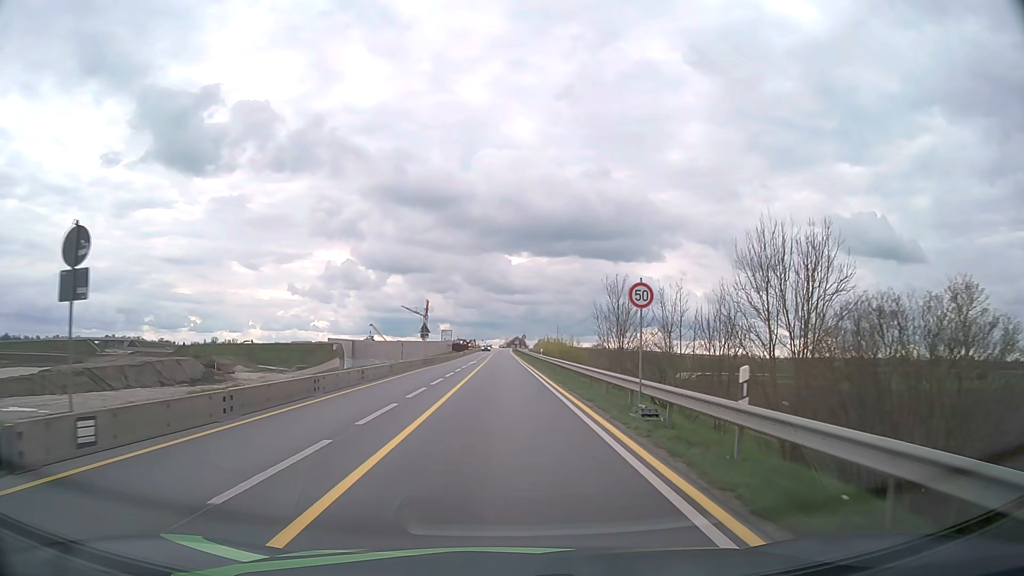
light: Day
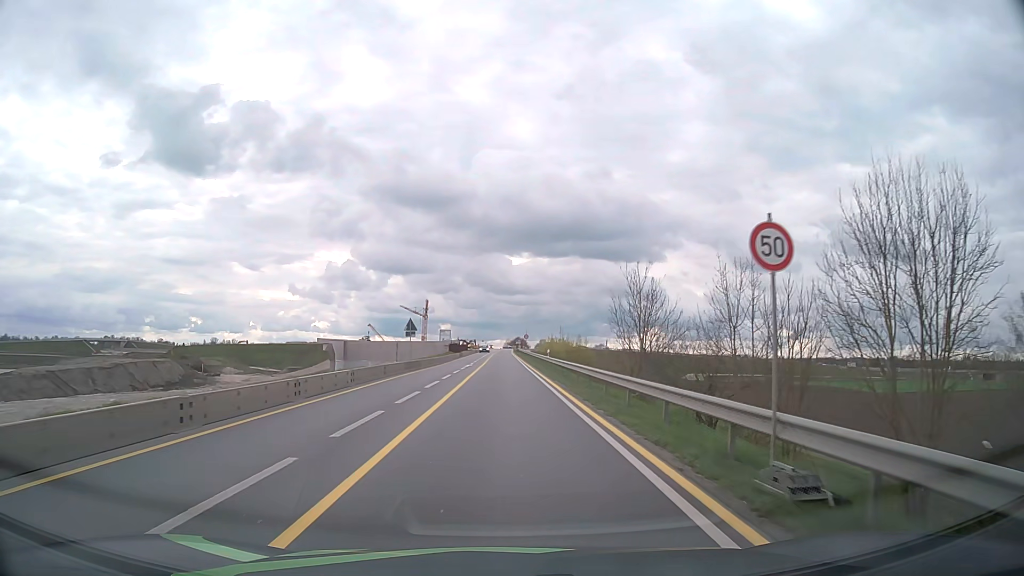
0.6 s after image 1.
(0.0, +7.8) m; 0°
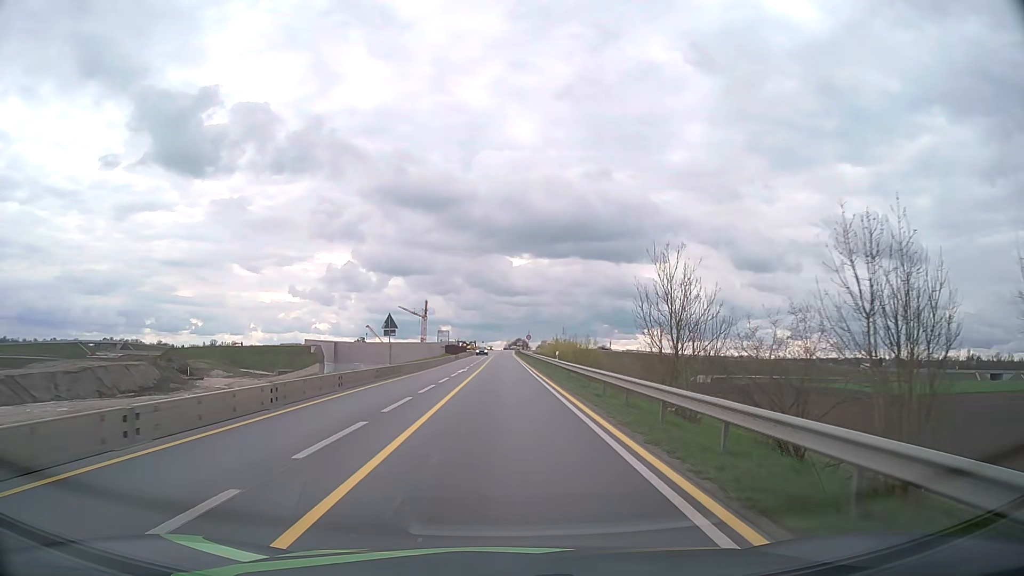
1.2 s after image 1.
(0.0, +7.7) m; 0°
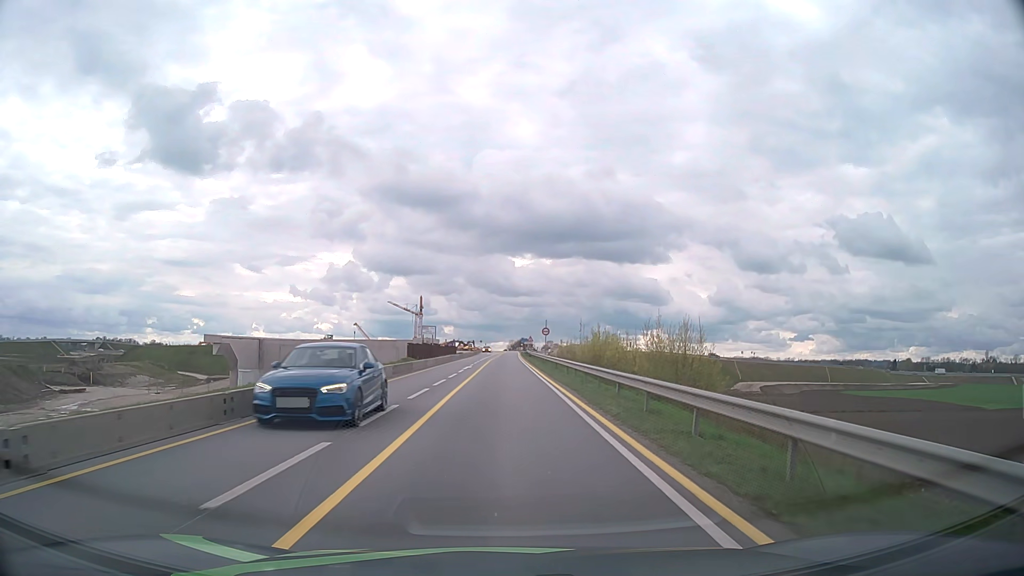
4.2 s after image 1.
(-0.1, +38.7) m; 0°
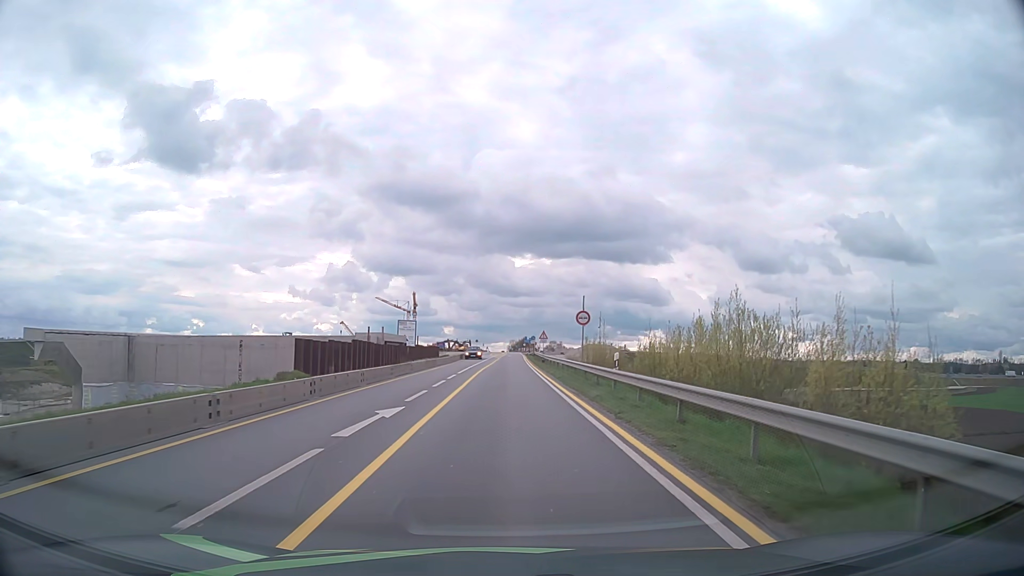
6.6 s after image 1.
(0.0, +30.8) m; 0°
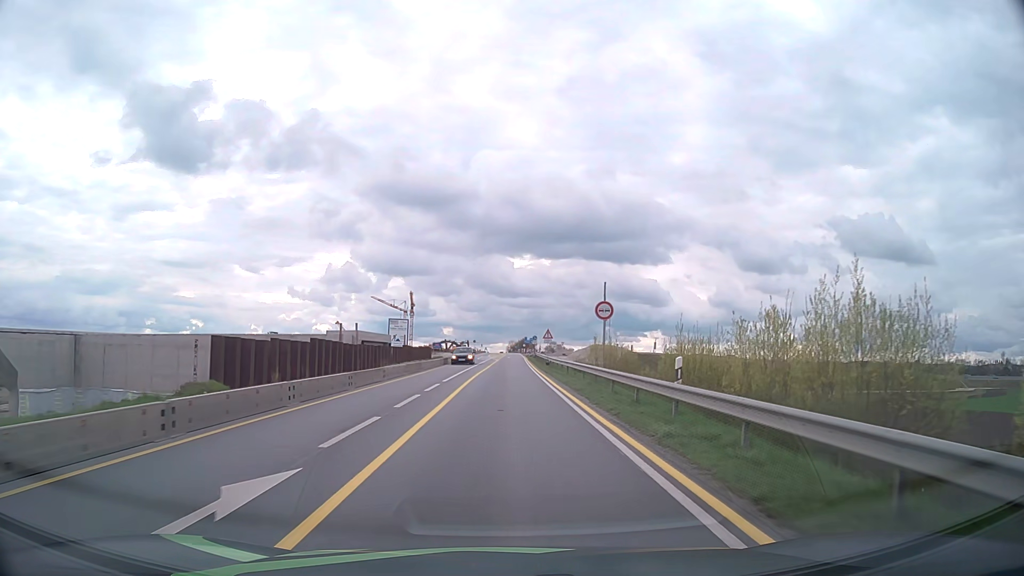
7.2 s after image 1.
(0.0, +7.7) m; 0°
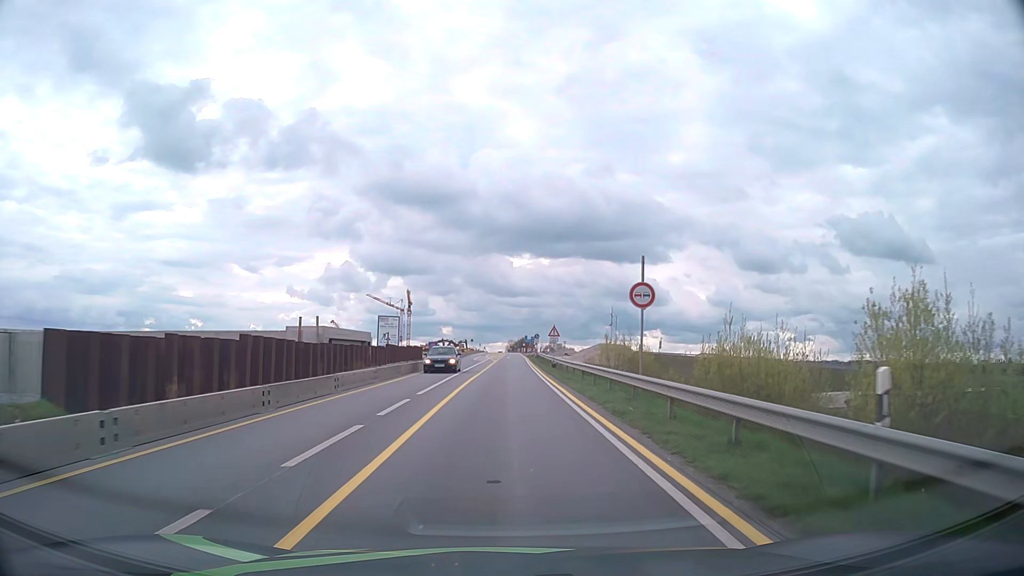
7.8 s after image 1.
(0.0, +7.6) m; 0°
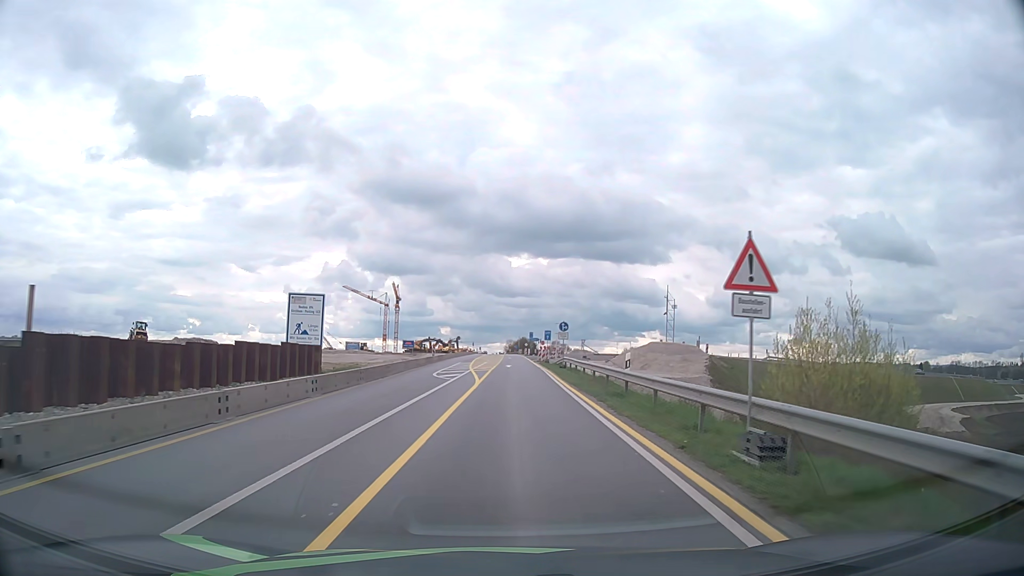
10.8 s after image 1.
(+0.1, +38.0) m; 0°
(0, +10) (0, +20) (0, +30) (0, +40) (0, +50) (0, +60) (0, +70) (+1, +80) (+1, +90) (+1, +100) m
